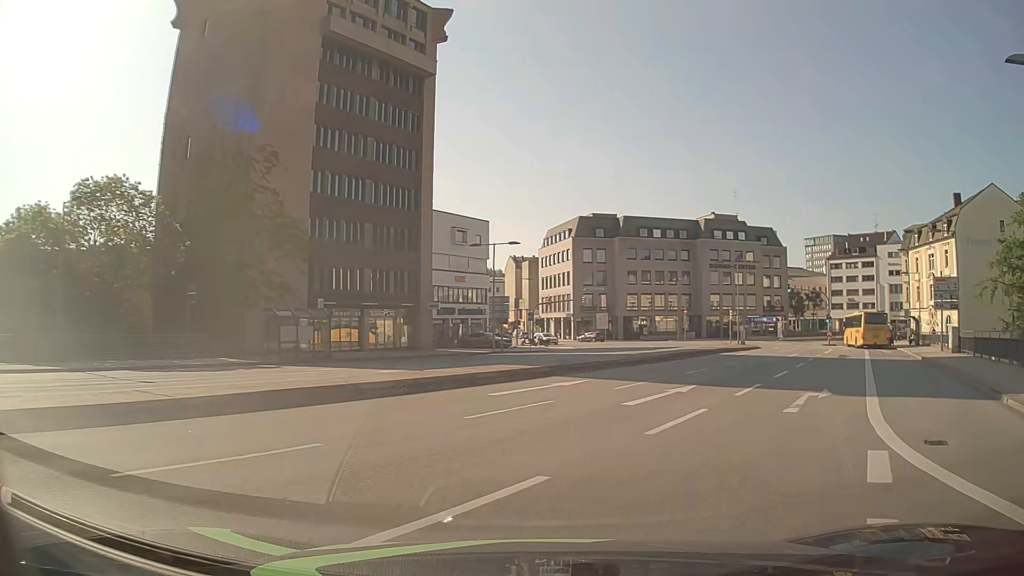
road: residential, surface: asphalt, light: Day
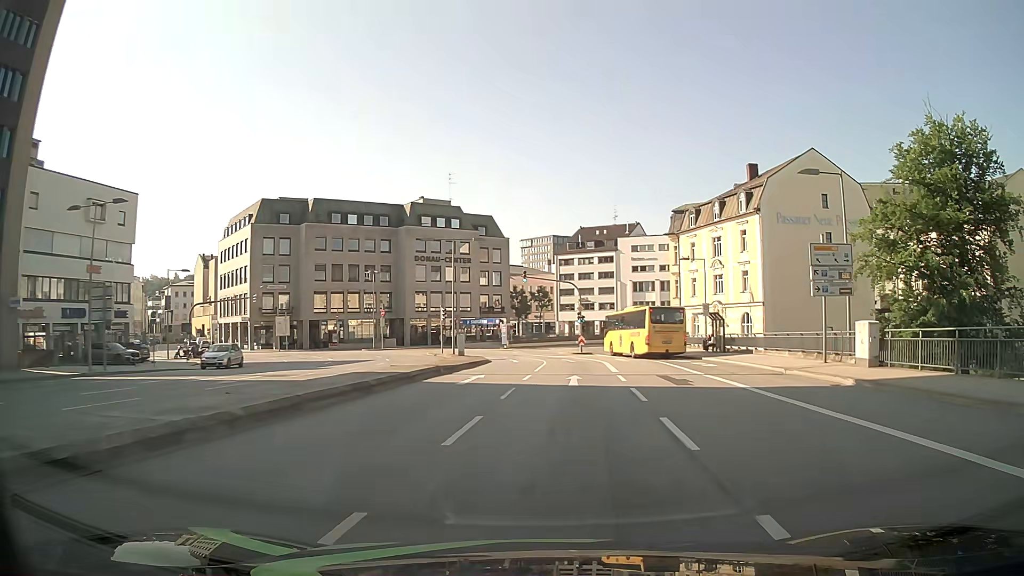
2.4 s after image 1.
(+4.4, +18.8) m; +25°
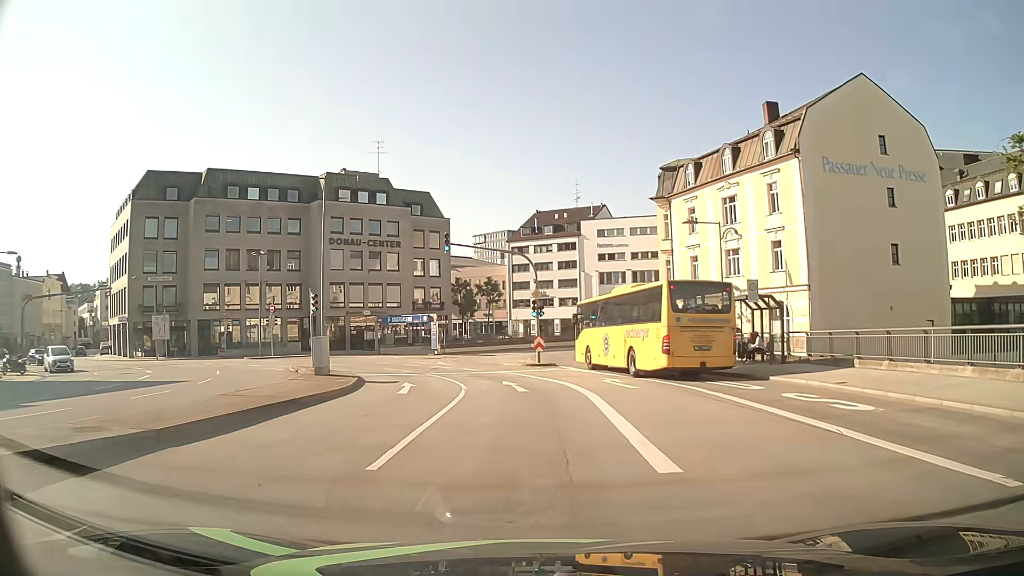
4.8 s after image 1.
(+1.2, +18.8) m; +4°
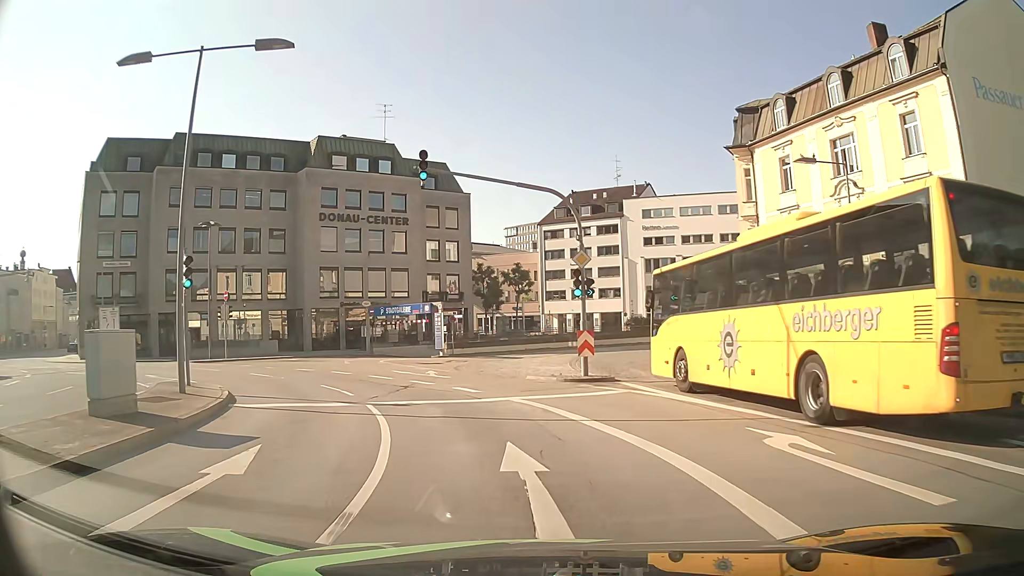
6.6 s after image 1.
(-0.3, +13.7) m; -3°
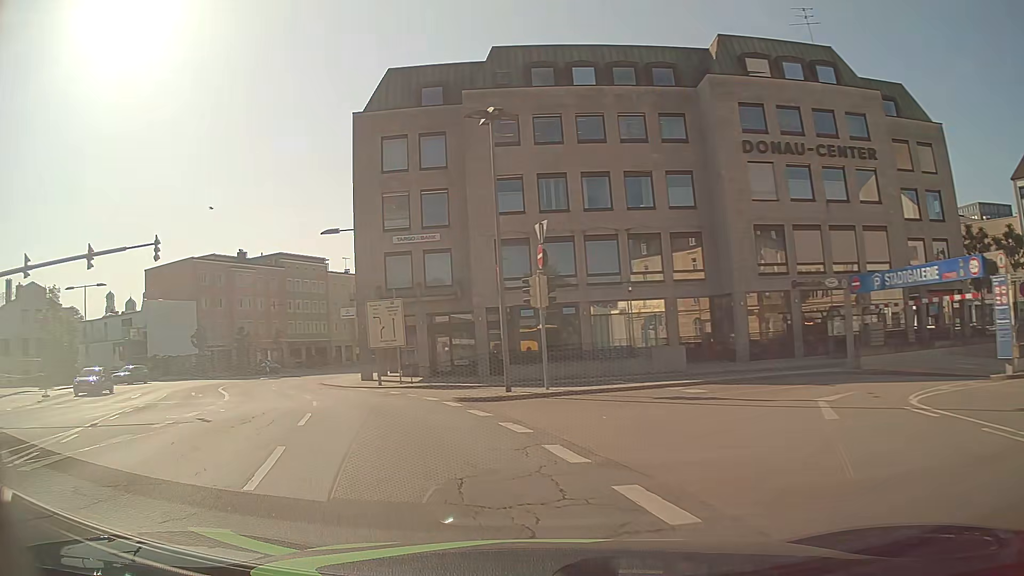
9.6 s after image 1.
(-5.8, +21.9) m; -38°
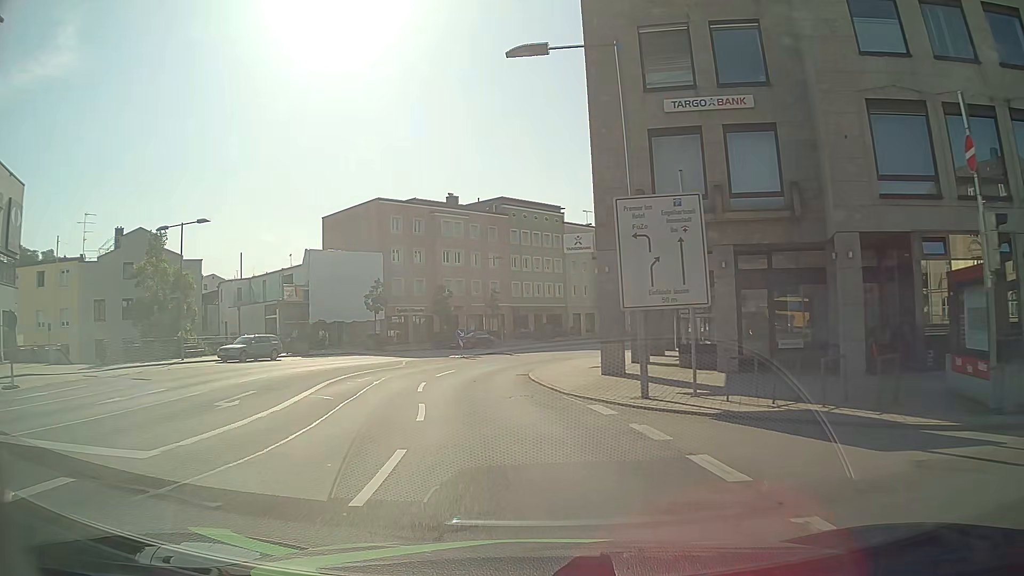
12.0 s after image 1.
(-4.3, +18.6) m; -21°
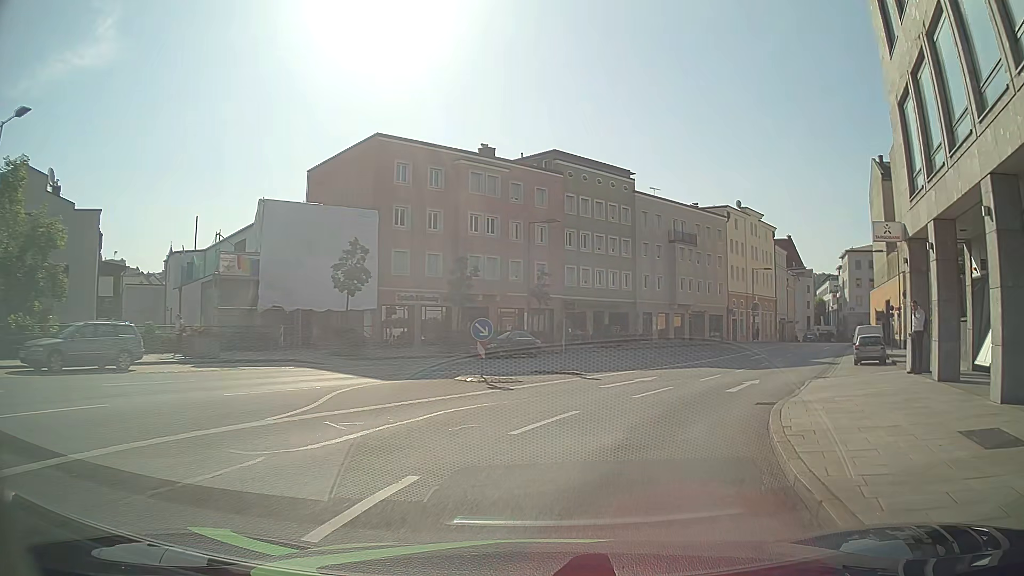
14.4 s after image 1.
(-2.0, +20.5) m; -5°
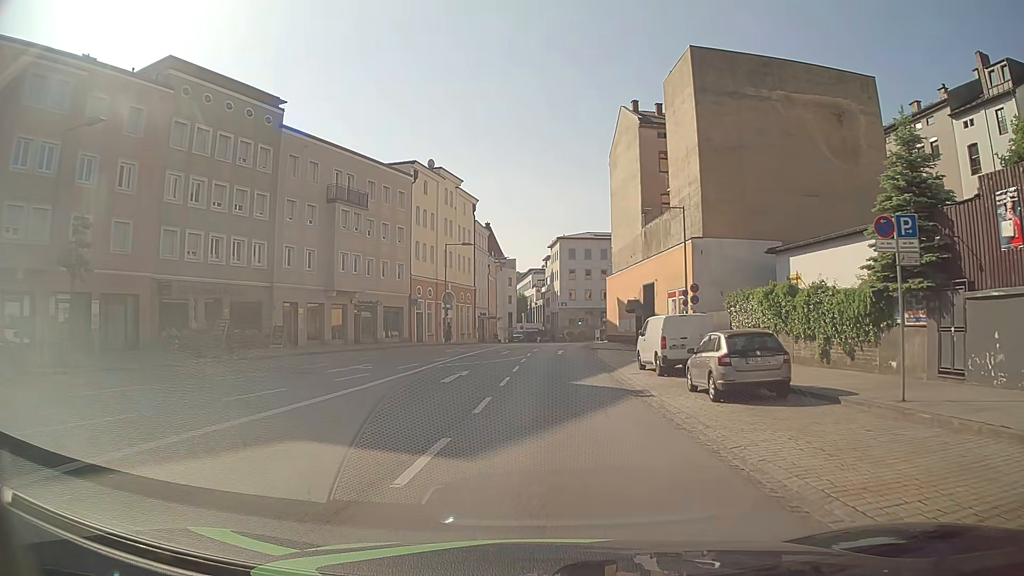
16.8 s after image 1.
(+5.5, +19.3) m; +27°
